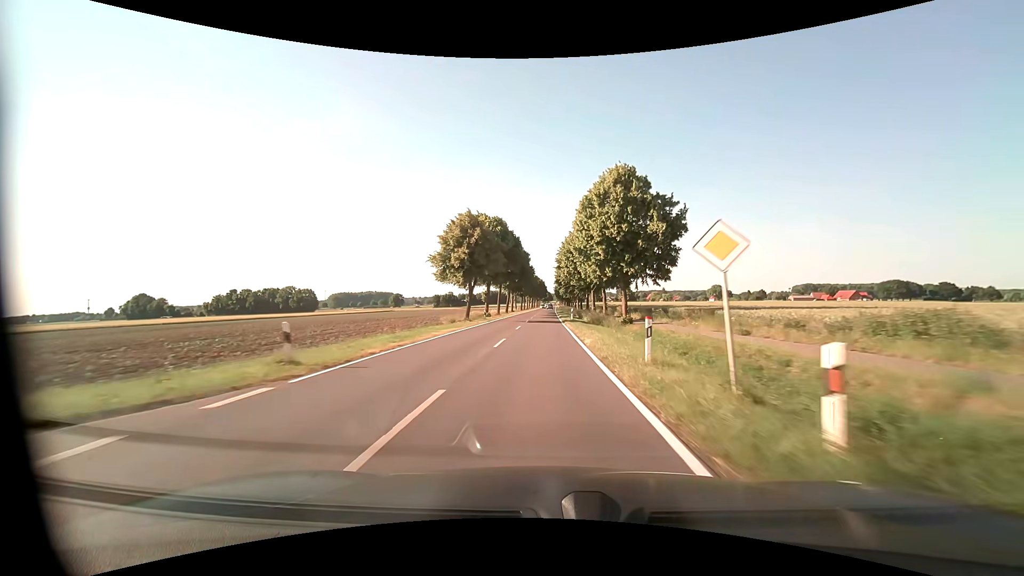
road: tertiary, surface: asphalt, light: Day
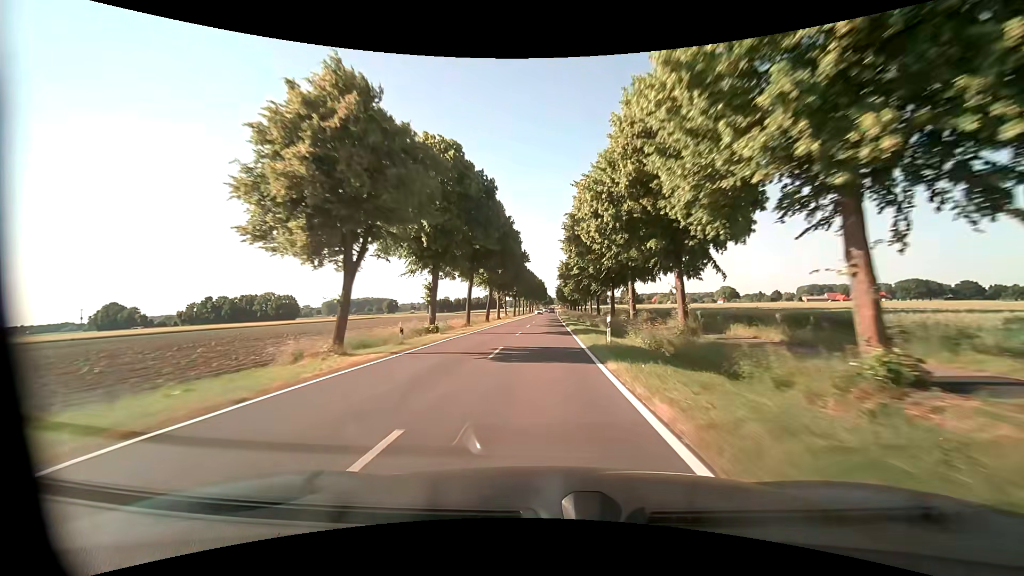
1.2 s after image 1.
(-0.1, +26.4) m; 0°
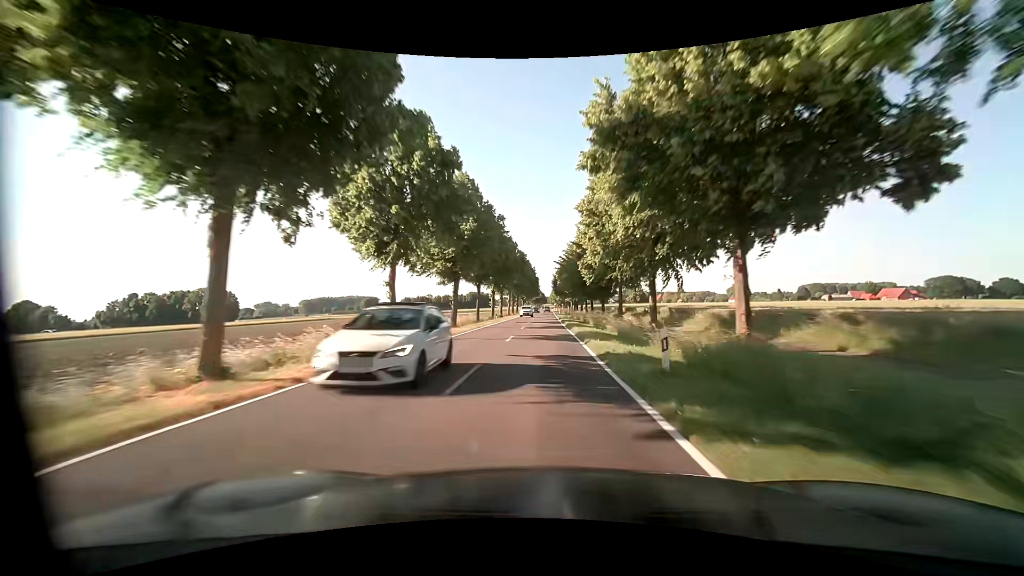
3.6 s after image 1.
(+0.4, +54.0) m; +1°
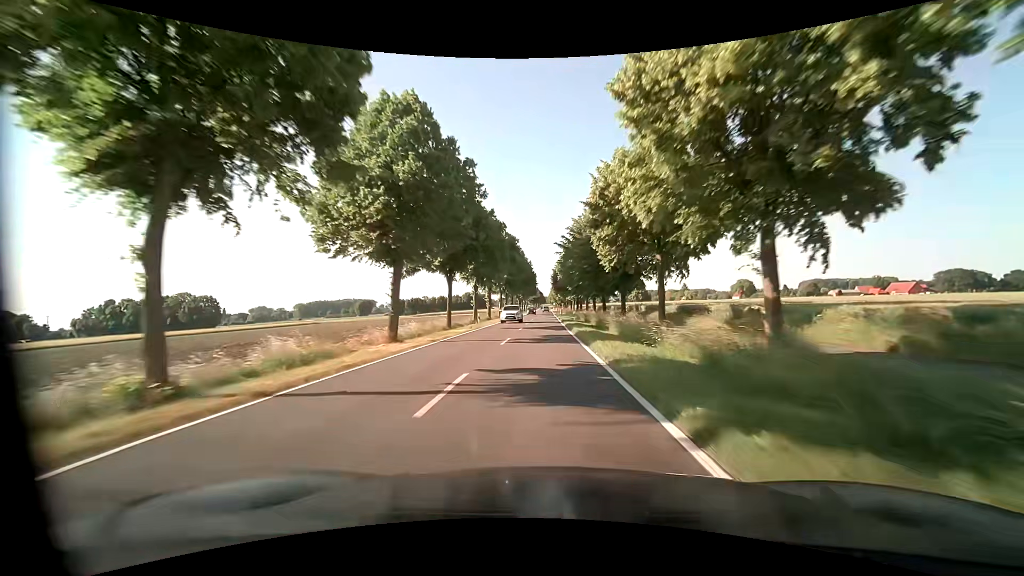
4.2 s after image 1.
(0.0, +13.7) m; 0°
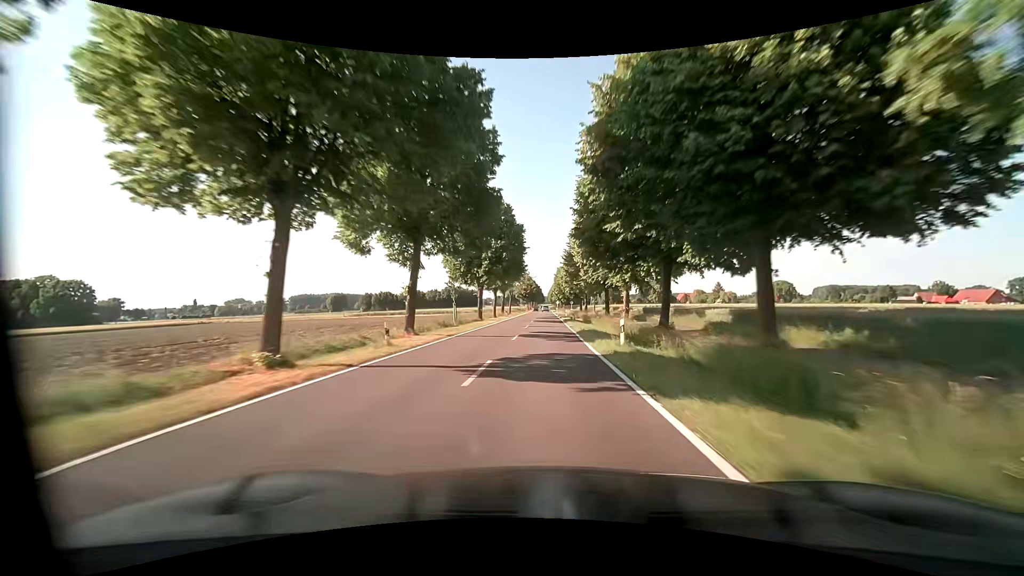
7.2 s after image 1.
(+0.1, +70.0) m; 0°
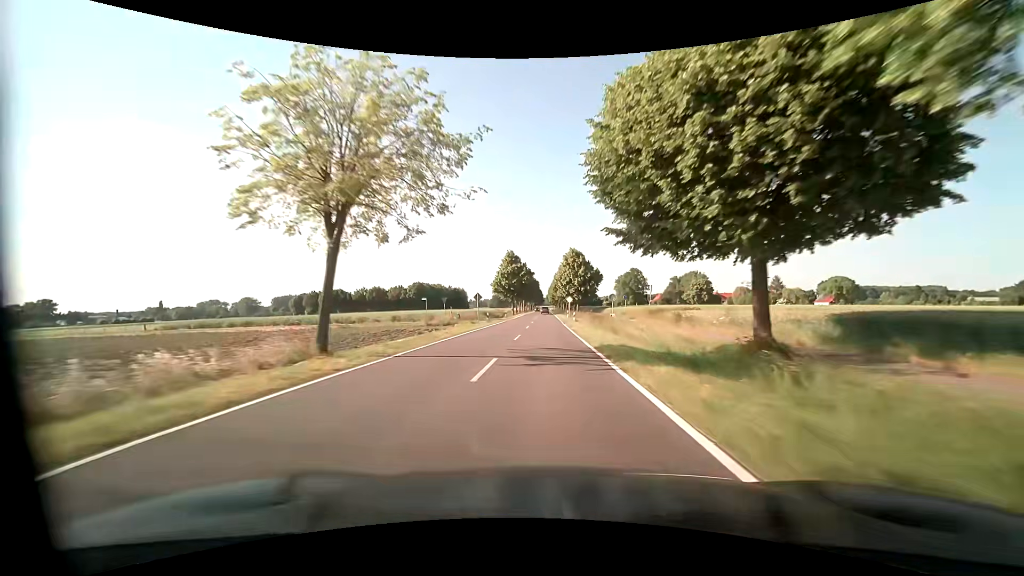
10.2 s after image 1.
(+0.3, +71.5) m; -1°
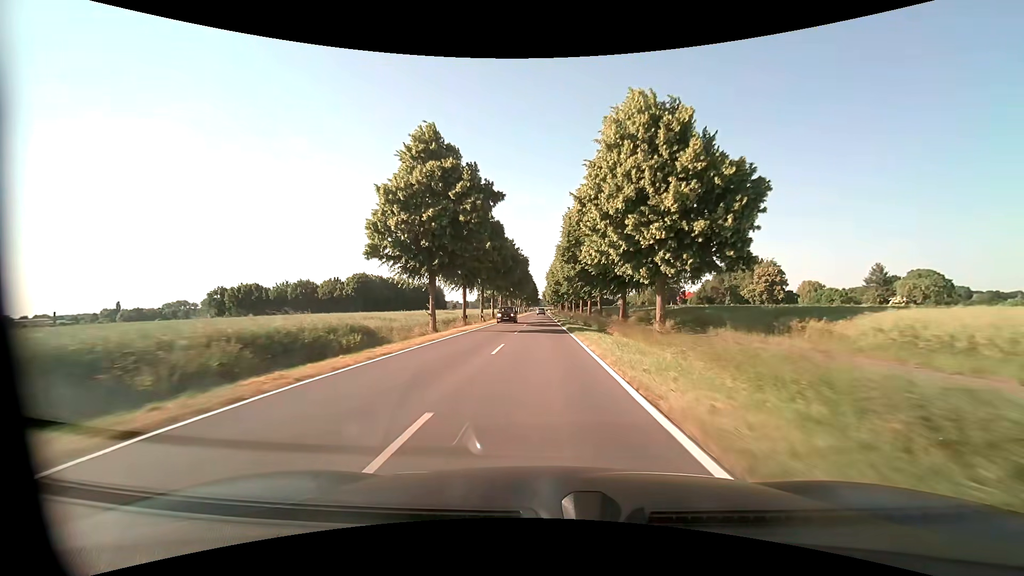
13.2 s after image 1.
(+0.7, +66.3) m; +1°
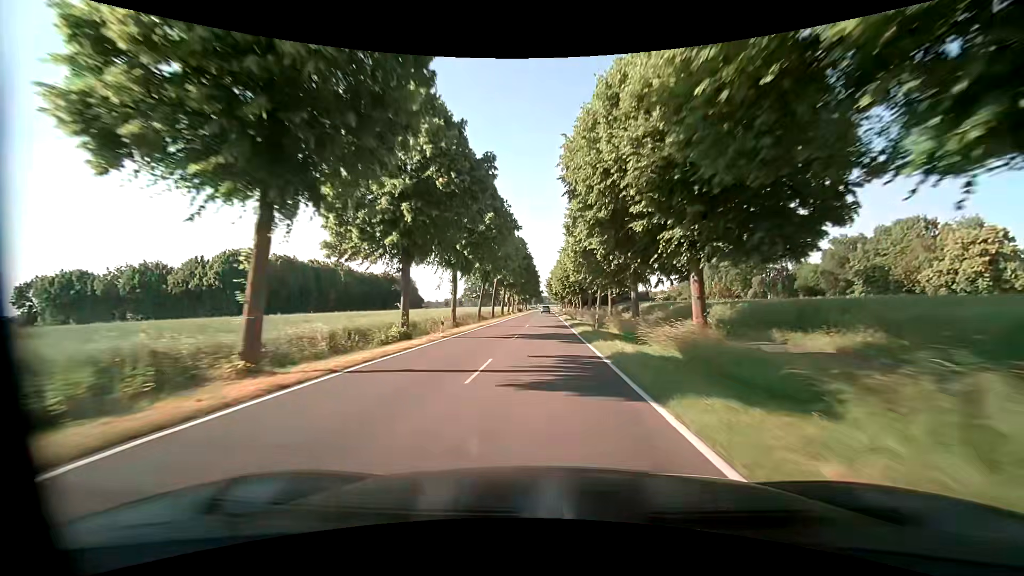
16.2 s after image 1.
(-0.4, +65.9) m; 0°
(0, +10) (0, +20) (0, +30) (0, +40) (0, +50) (0, +60) (0, +70) (0, +80) (0, +90) (0, +100) m
